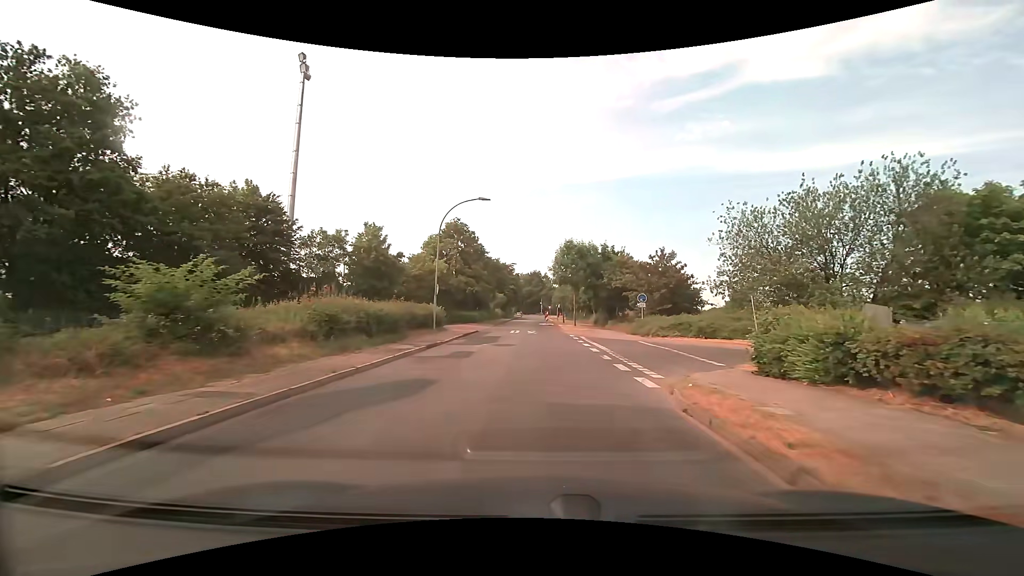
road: residential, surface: asphalt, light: Day
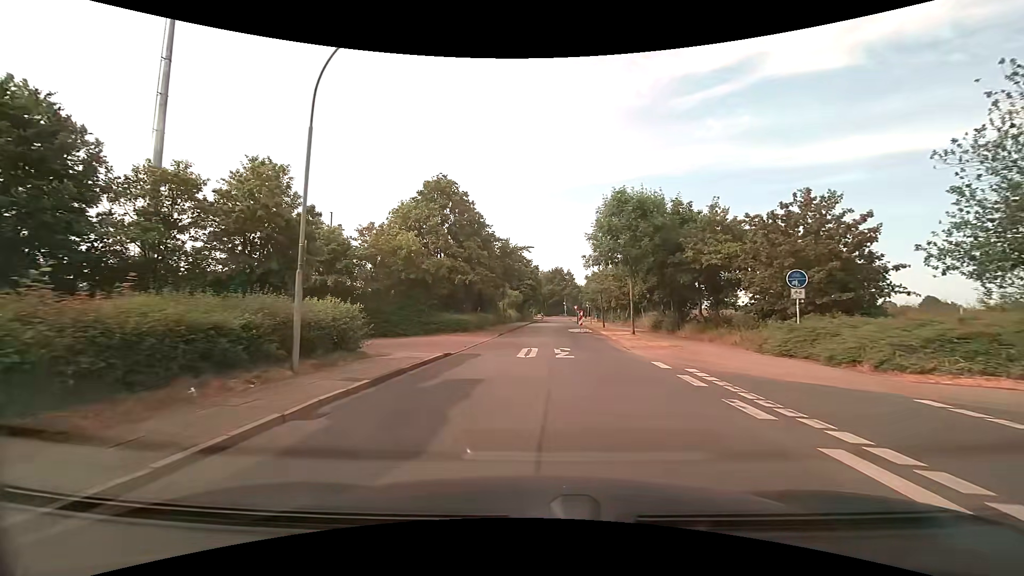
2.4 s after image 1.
(-0.3, +18.1) m; -3°
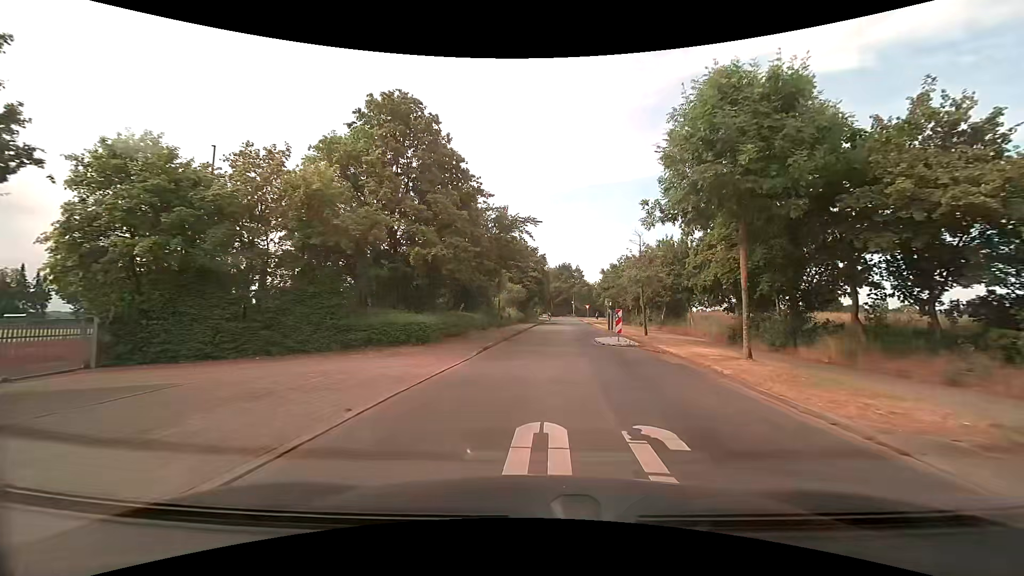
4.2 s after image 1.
(-0.1, +13.2) m; 0°
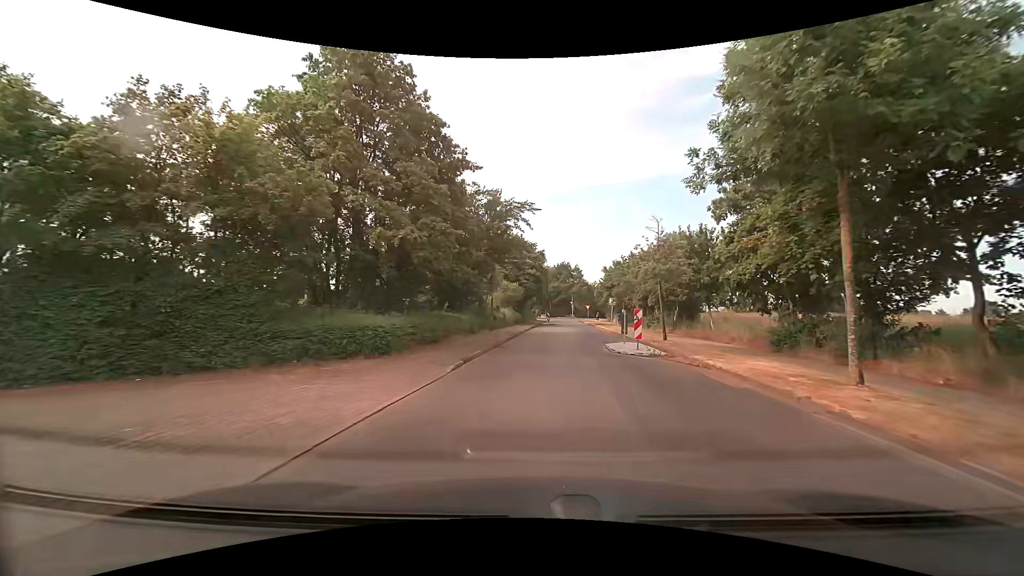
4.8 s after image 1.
(0.0, +4.4) m; 0°
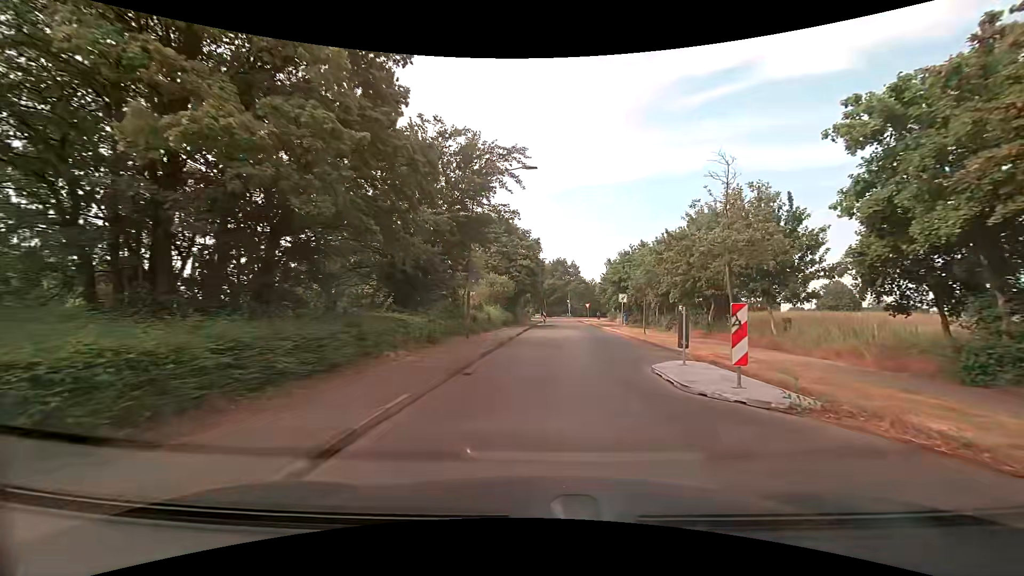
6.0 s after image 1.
(+0.1, +8.7) m; 0°
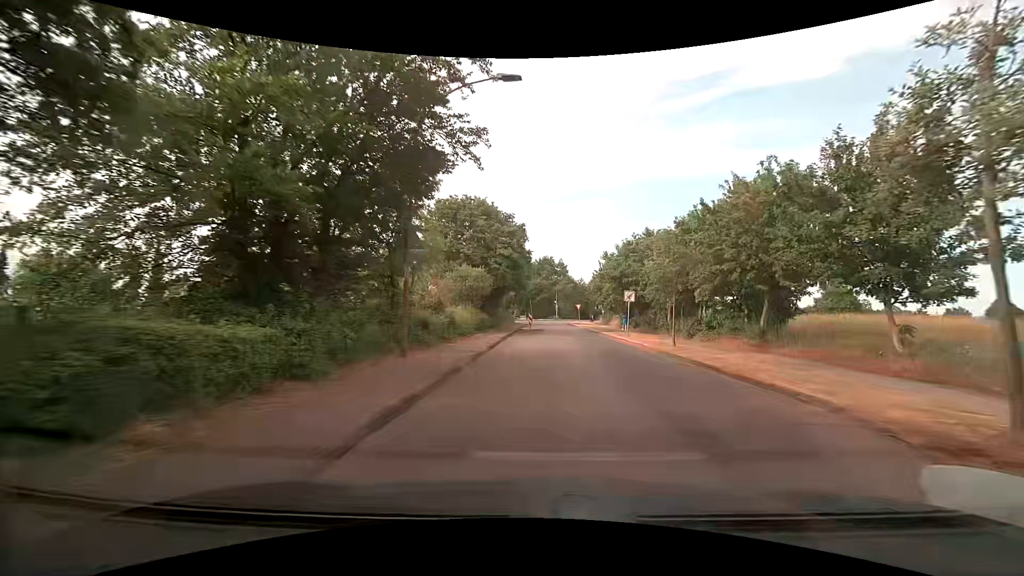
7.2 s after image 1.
(+0.2, +8.6) m; +1°
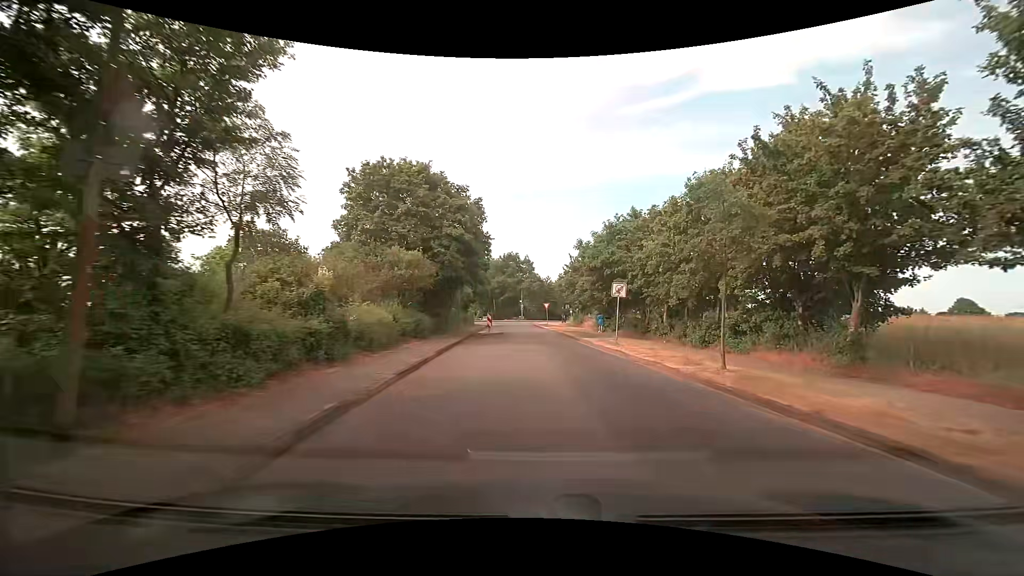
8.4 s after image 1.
(+0.4, +8.6) m; +5°
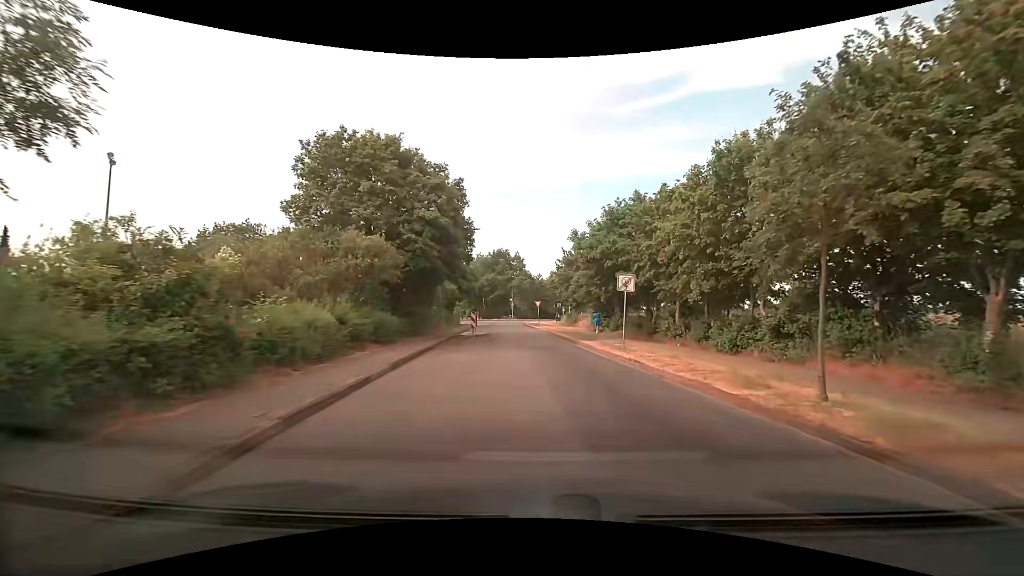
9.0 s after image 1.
(+0.1, +4.3) m; +1°
(0, +10) (0, +20) (-1, +30) (-1, +40) (-2, +50) (-3, +60) (-3, +70) (-4, +80) (-8, +89) (-18, +89) m
